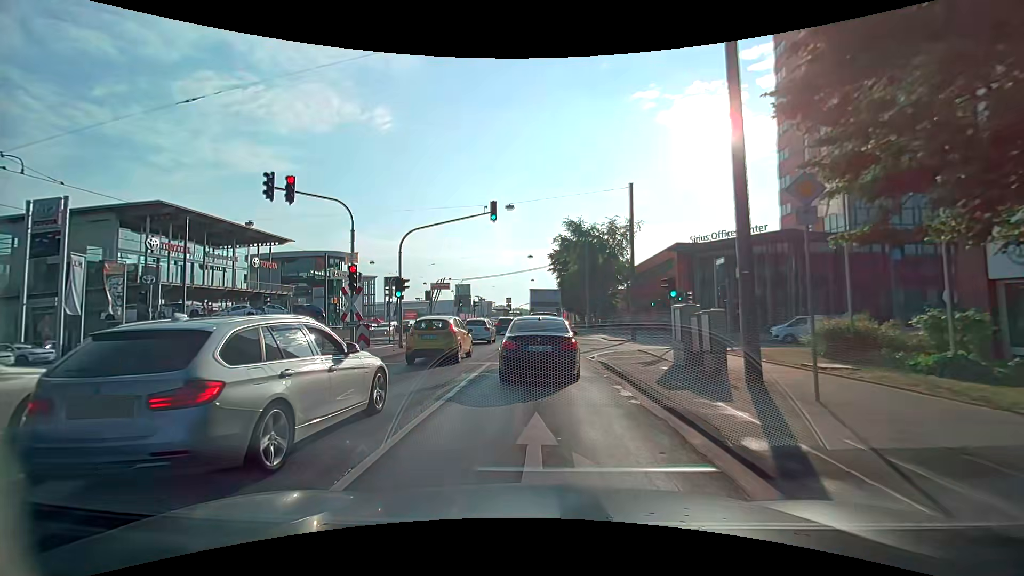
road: primary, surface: asphalt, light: Day
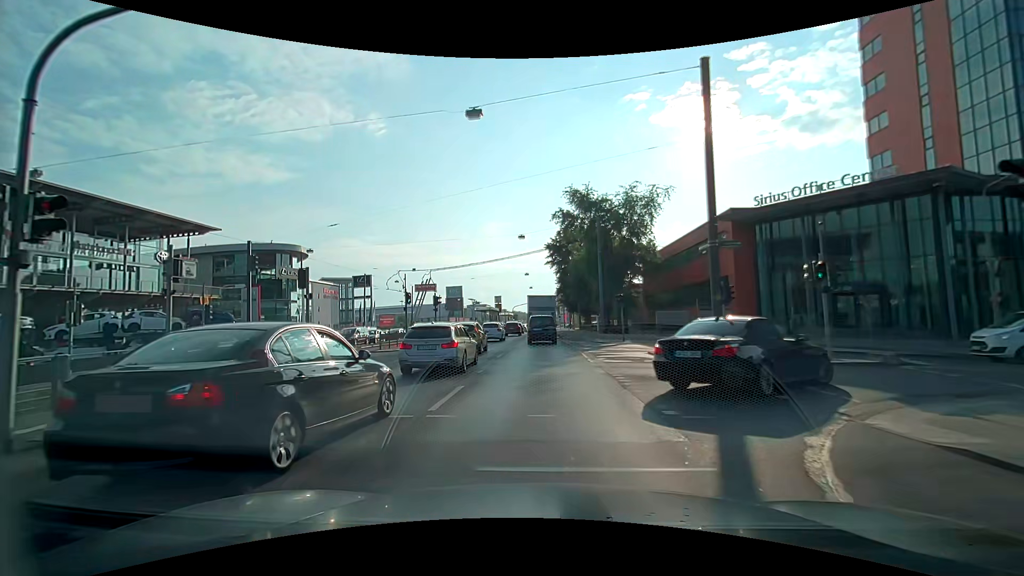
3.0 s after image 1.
(0.0, +17.0) m; -1°
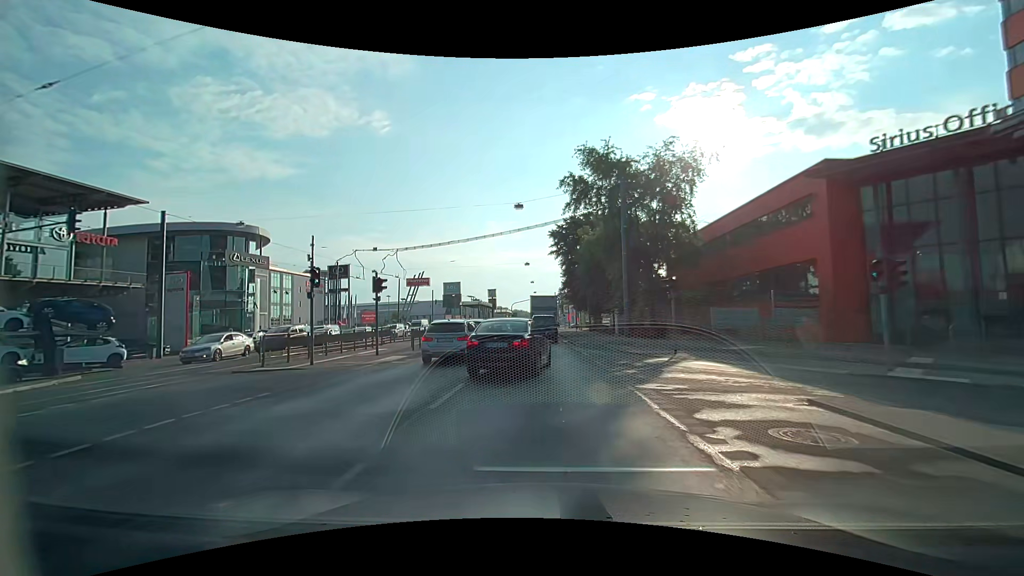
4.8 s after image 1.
(+0.2, +12.3) m; +1°
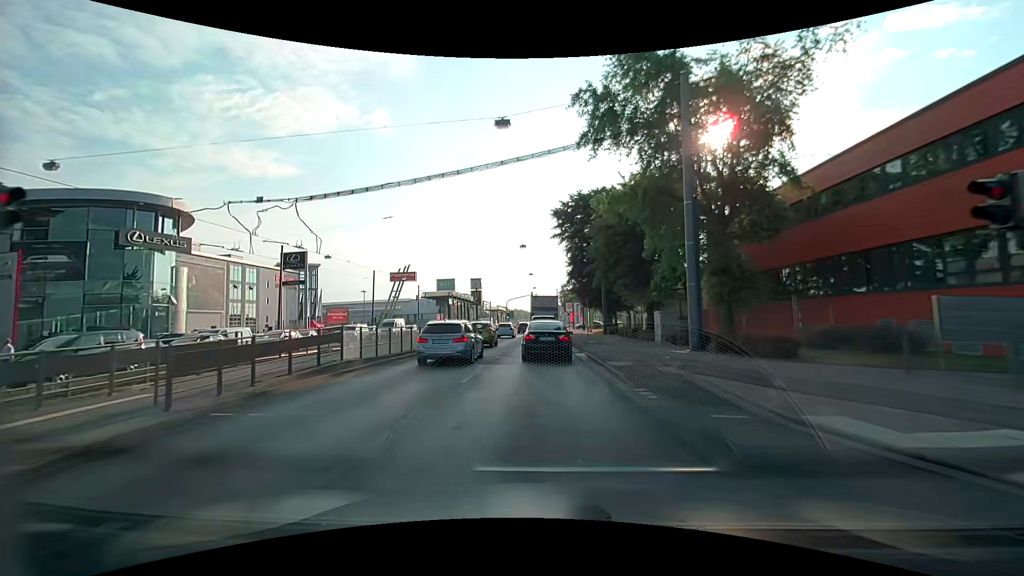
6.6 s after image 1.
(-0.1, +15.2) m; 0°
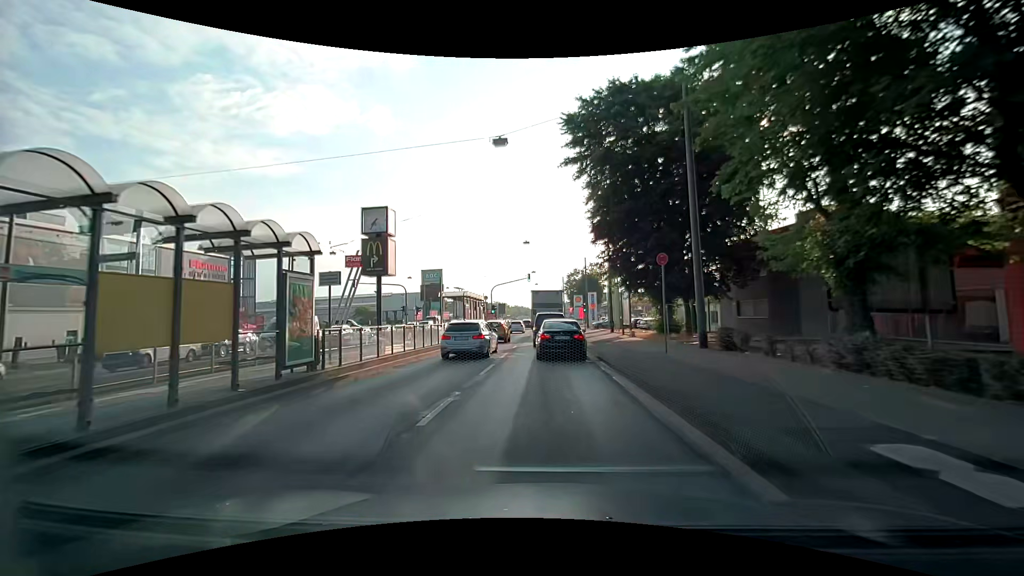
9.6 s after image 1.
(-0.2, +28.4) m; 0°
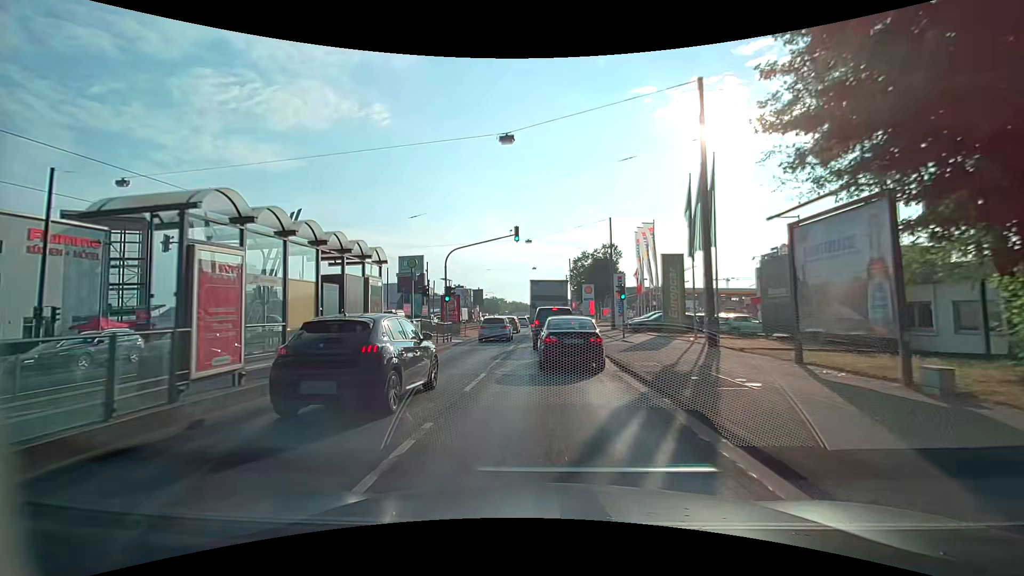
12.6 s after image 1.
(-0.1, +27.0) m; 0°
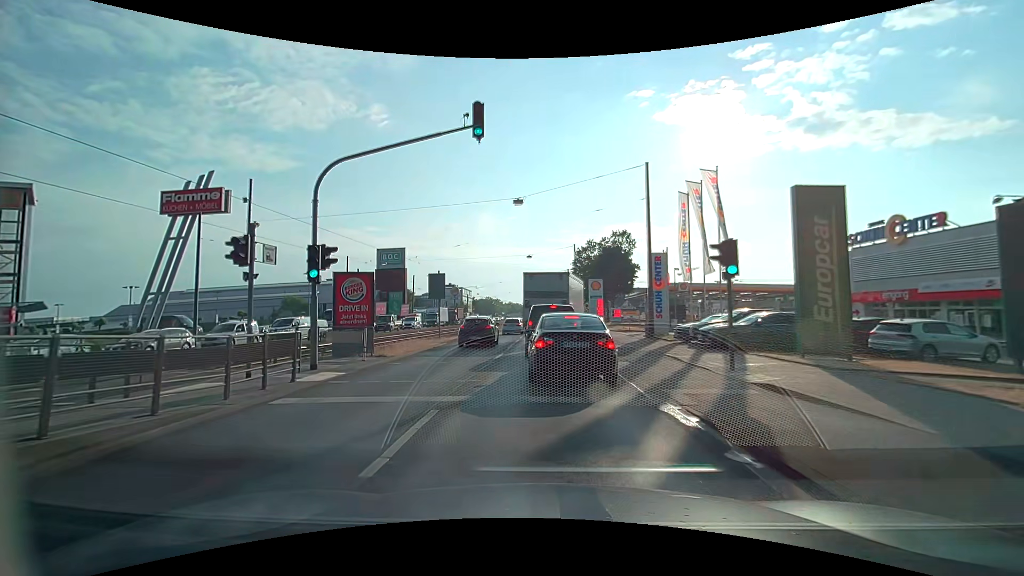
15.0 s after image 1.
(+0.1, +17.0) m; 0°
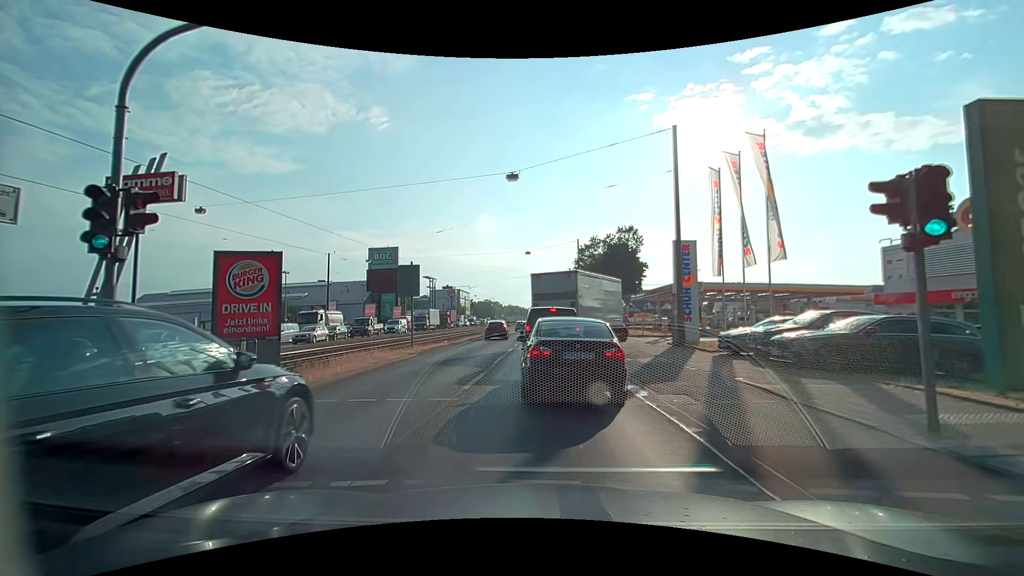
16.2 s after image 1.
(+0.1, +6.1) m; +1°
(0, +10) (0, +20) (0, +30) (0, +40) (0, +50) (0, +60) (0, +70) (0, +80) (0, +90) (0, +100) m
